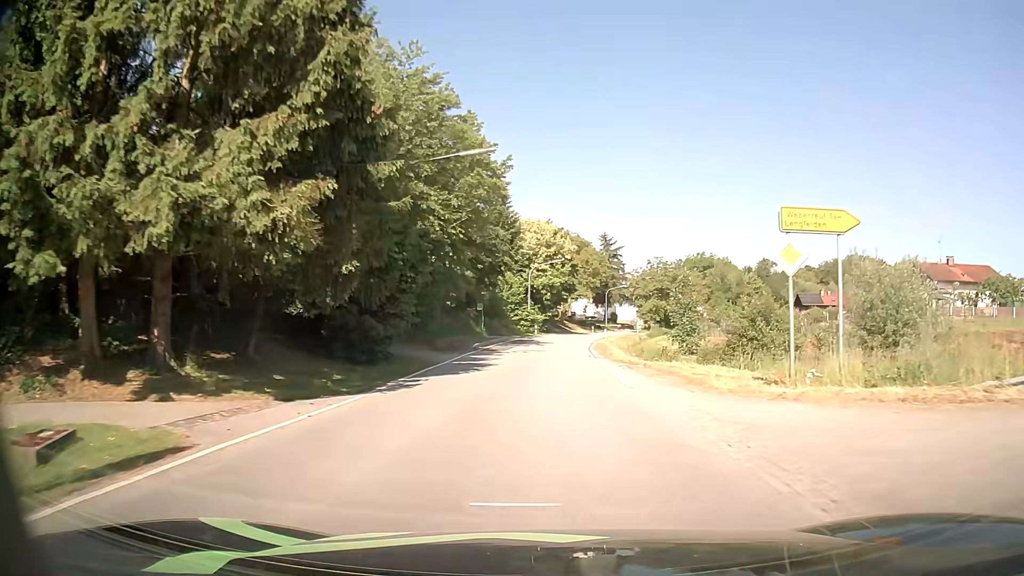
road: secondary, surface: asphalt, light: Day
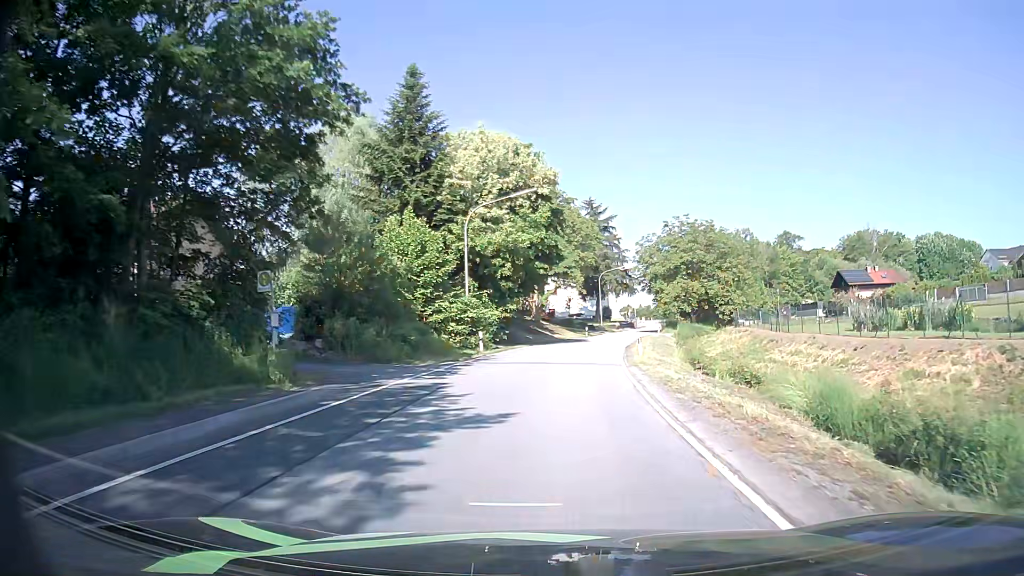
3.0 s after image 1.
(+0.6, +37.3) m; +2°
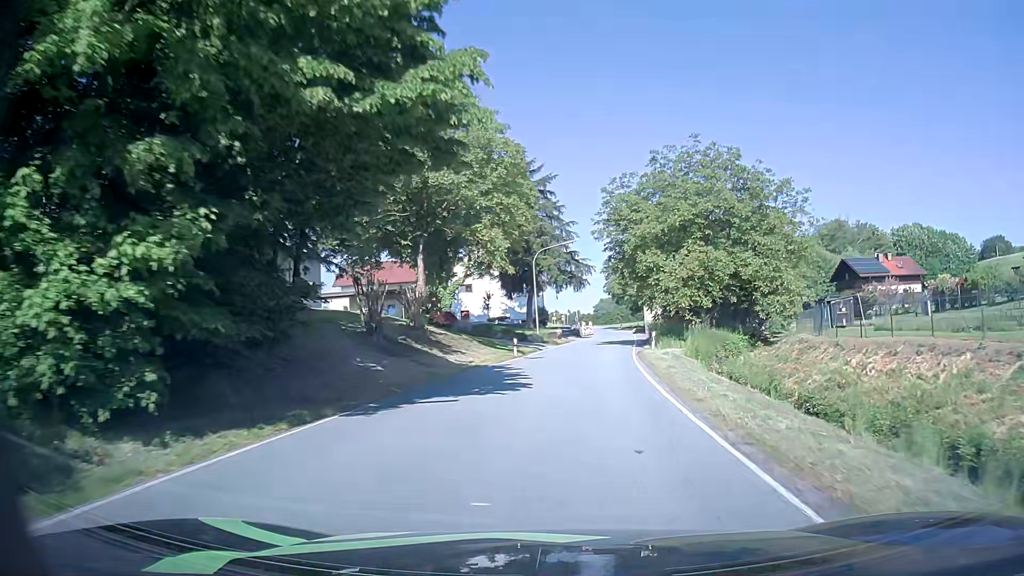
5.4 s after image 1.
(+1.3, +30.6) m; +6°
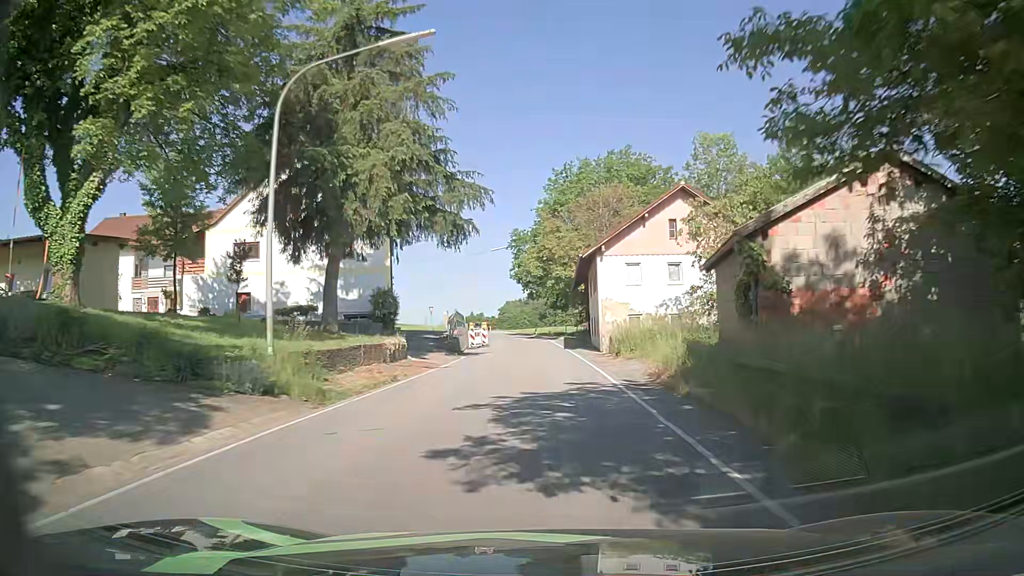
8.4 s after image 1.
(+3.3, +38.8) m; +8°
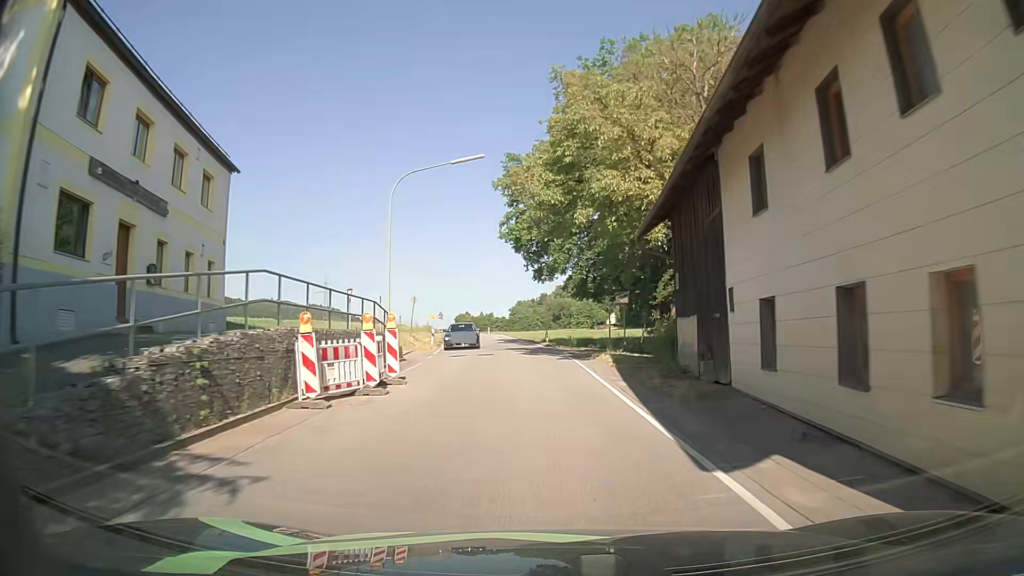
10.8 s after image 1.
(0.0, +31.4) m; -1°
